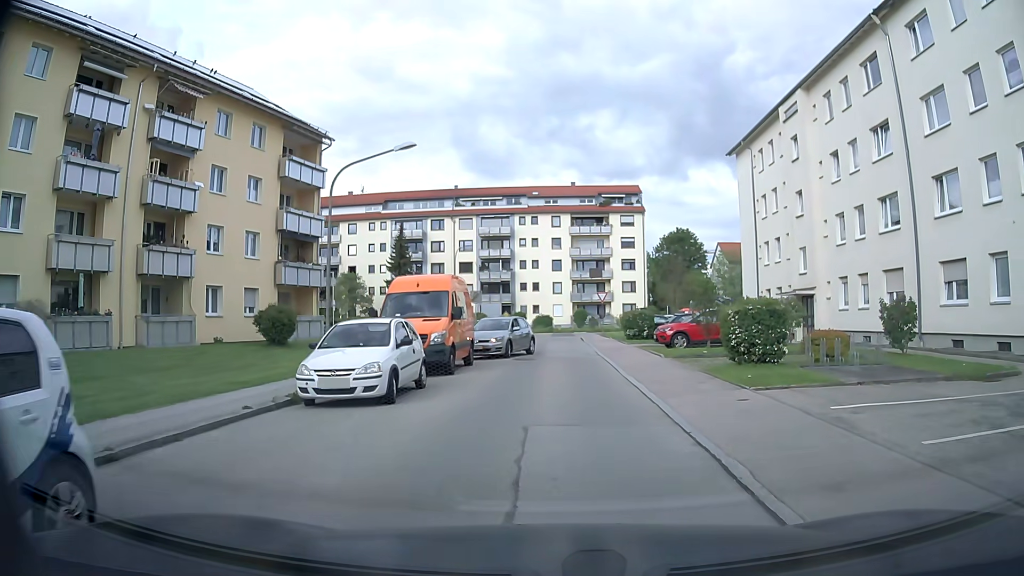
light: Day
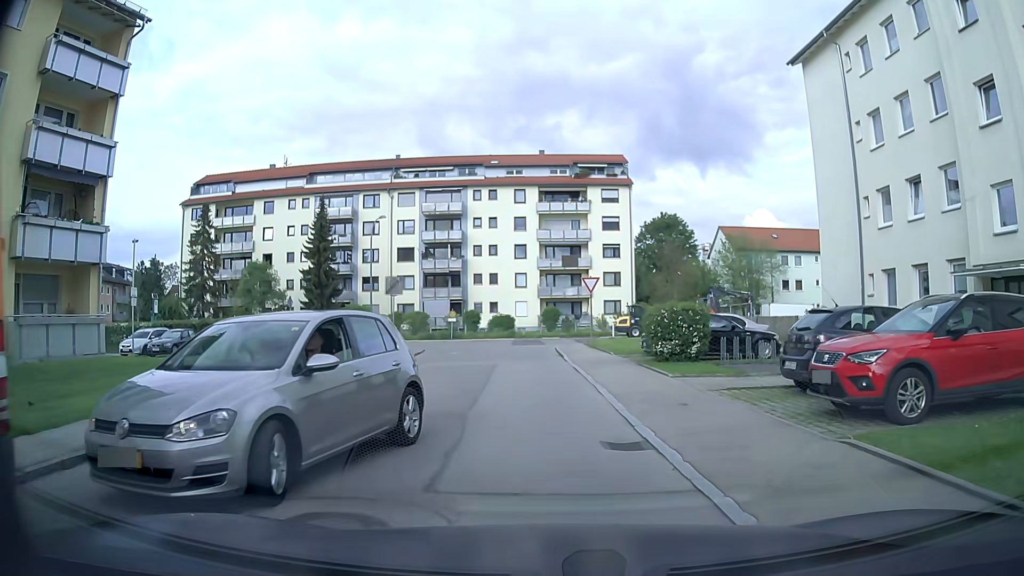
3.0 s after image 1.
(+0.3, +18.1) m; +2°
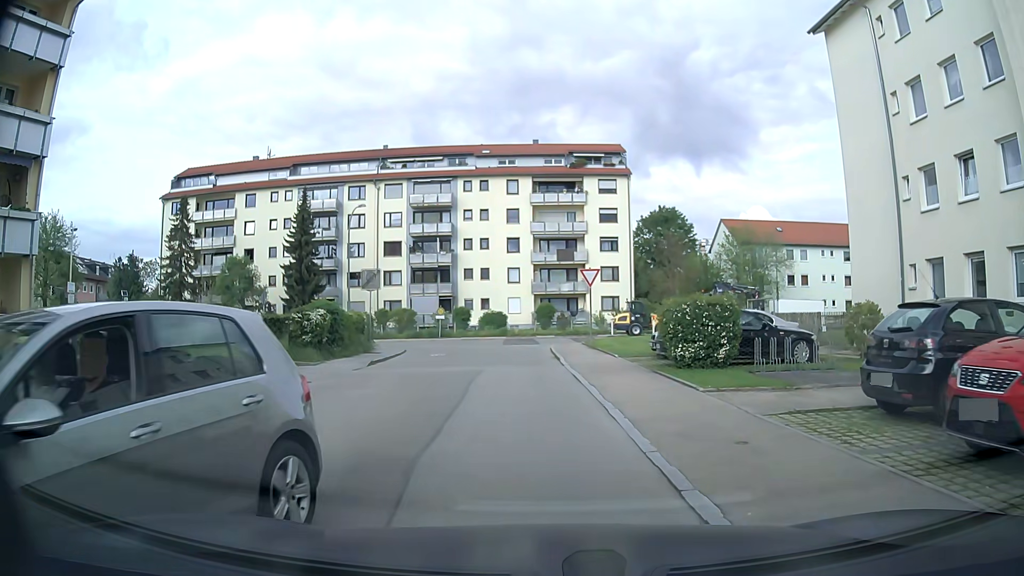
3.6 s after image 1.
(0.0, +3.4) m; 0°
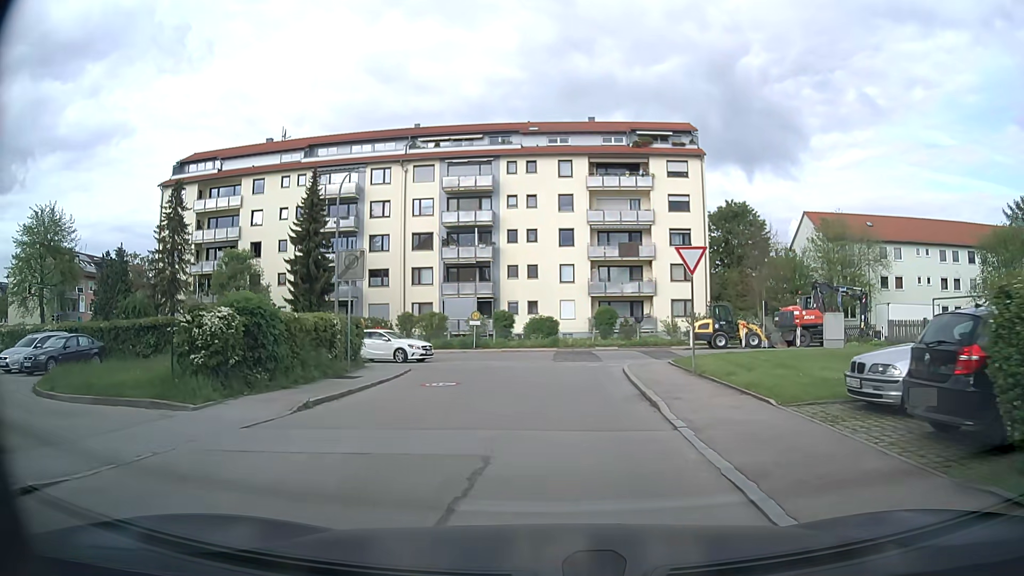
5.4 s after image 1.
(-0.3, +10.5) m; -4°
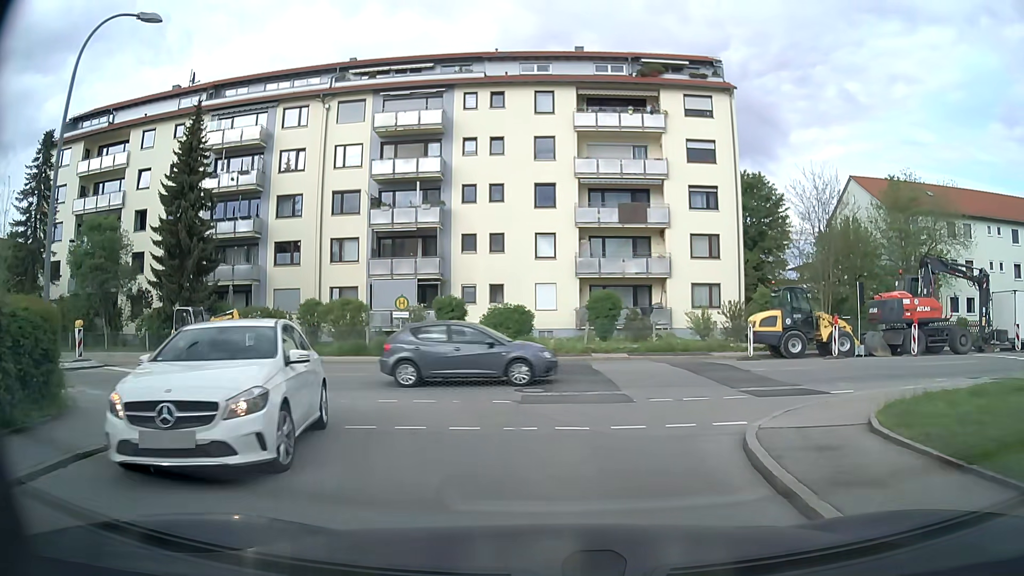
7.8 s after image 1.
(+0.3, +15.3) m; +2°
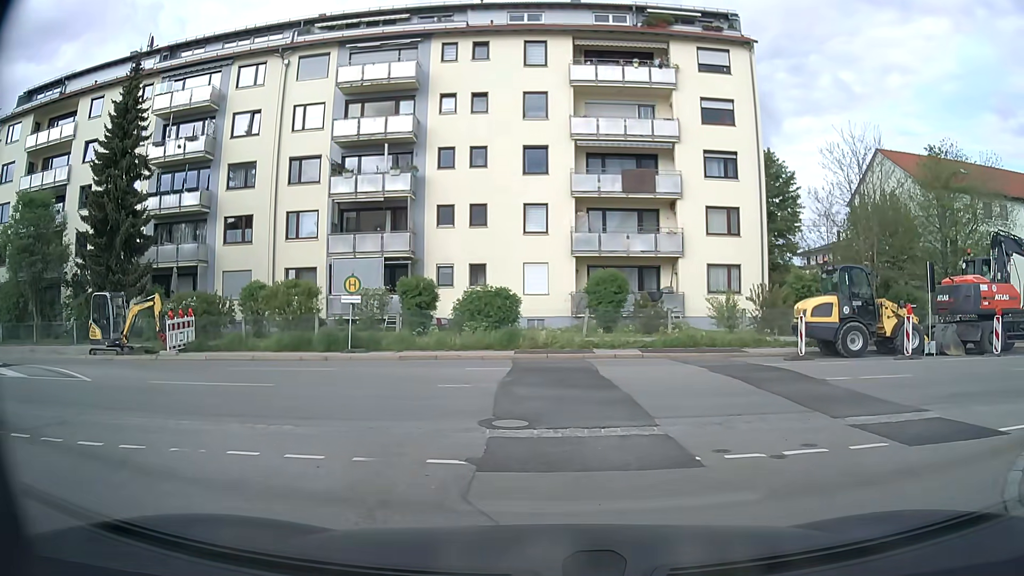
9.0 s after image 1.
(+0.1, +5.5) m; +1°
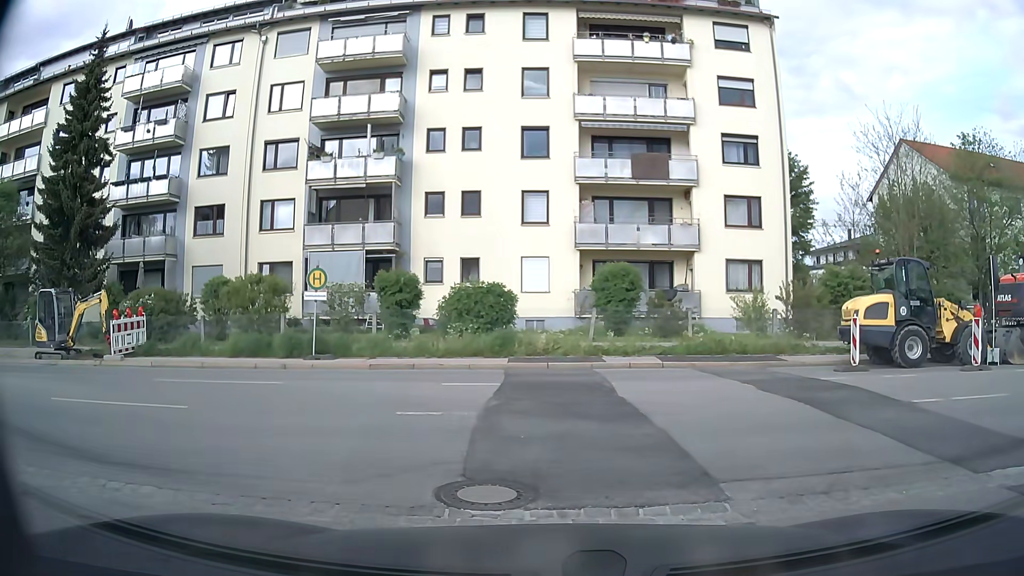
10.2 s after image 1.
(0.0, +3.1) m; 0°
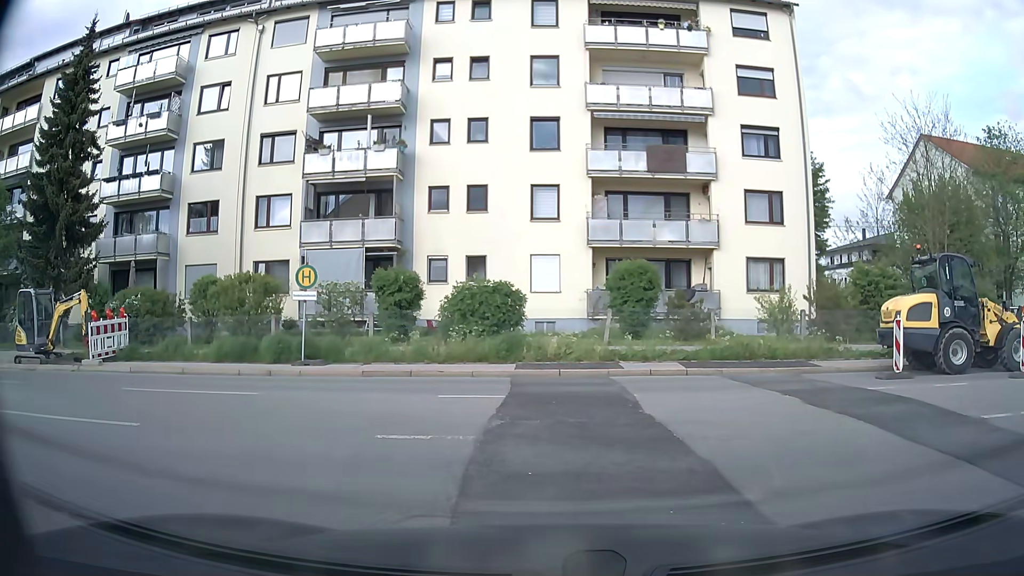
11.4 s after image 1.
(0.0, +1.5) m; +1°
